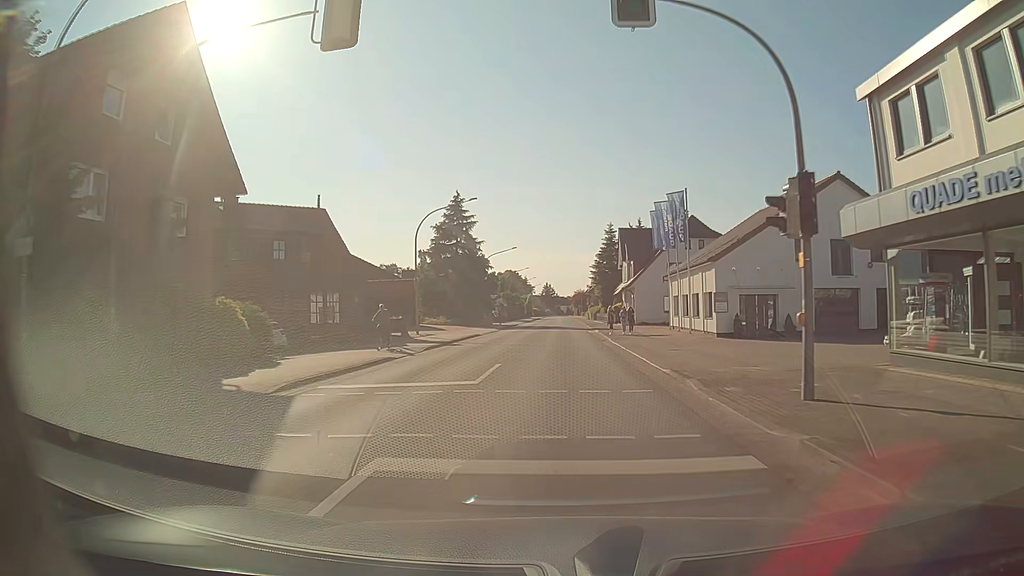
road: tertiary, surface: asphalt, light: Day
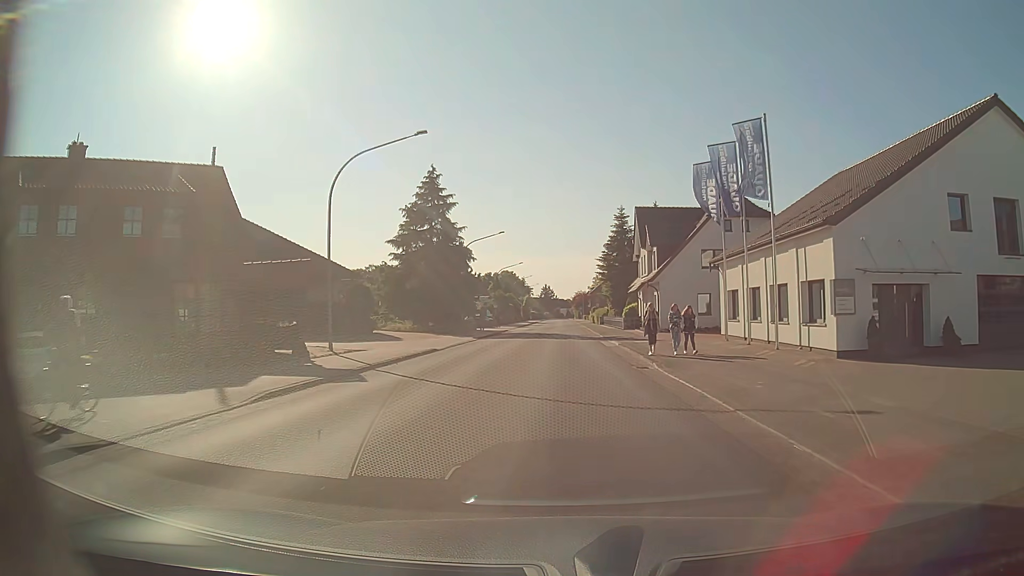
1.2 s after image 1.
(0.0, +15.3) m; 0°
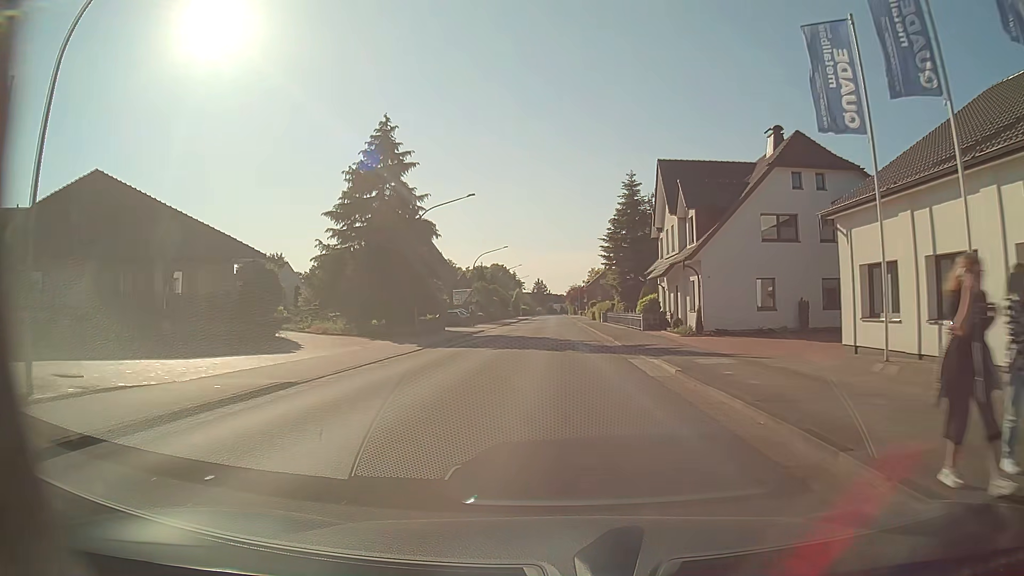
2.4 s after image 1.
(+0.1, +15.5) m; +1°
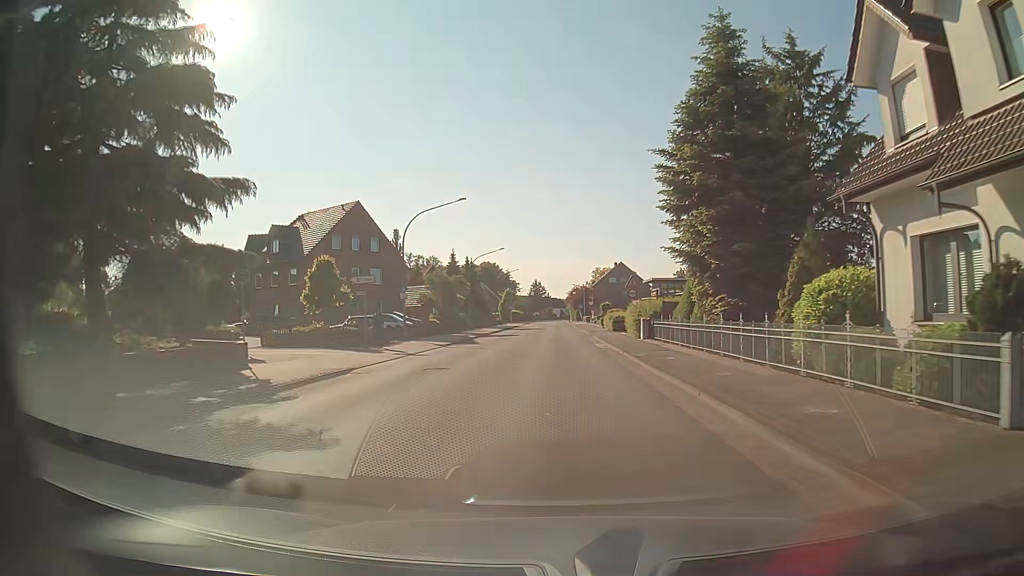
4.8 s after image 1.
(0.0, +31.5) m; 0°
